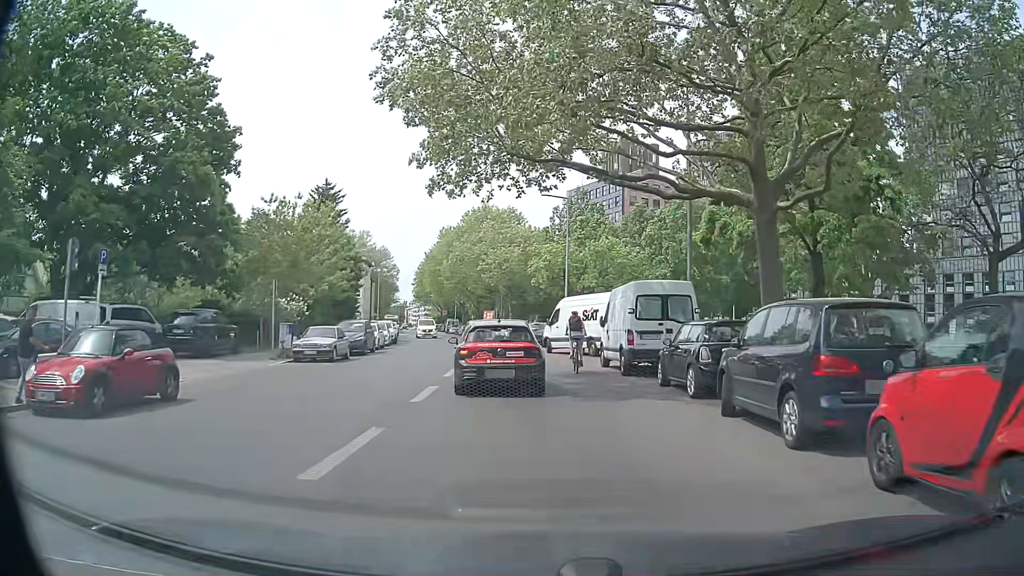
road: tertiary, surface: asphalt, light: Day
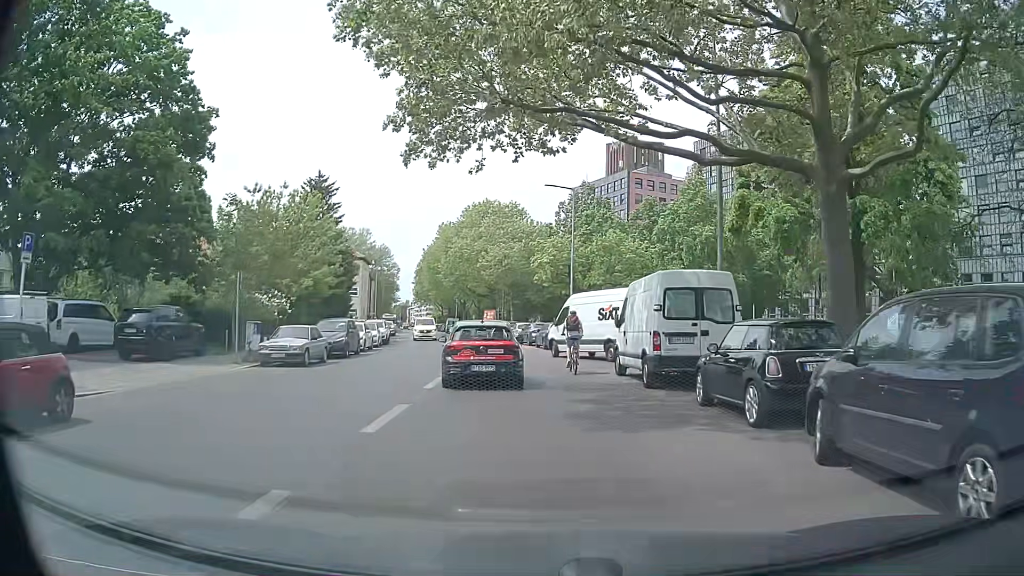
(0.0, +3.5) m; -2°
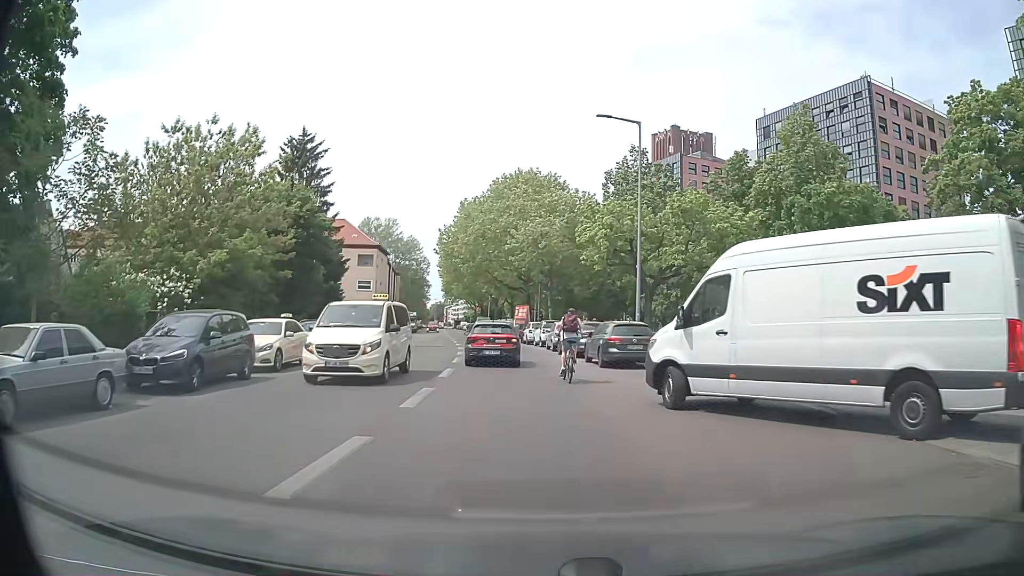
(+0.2, +15.6) m; -1°
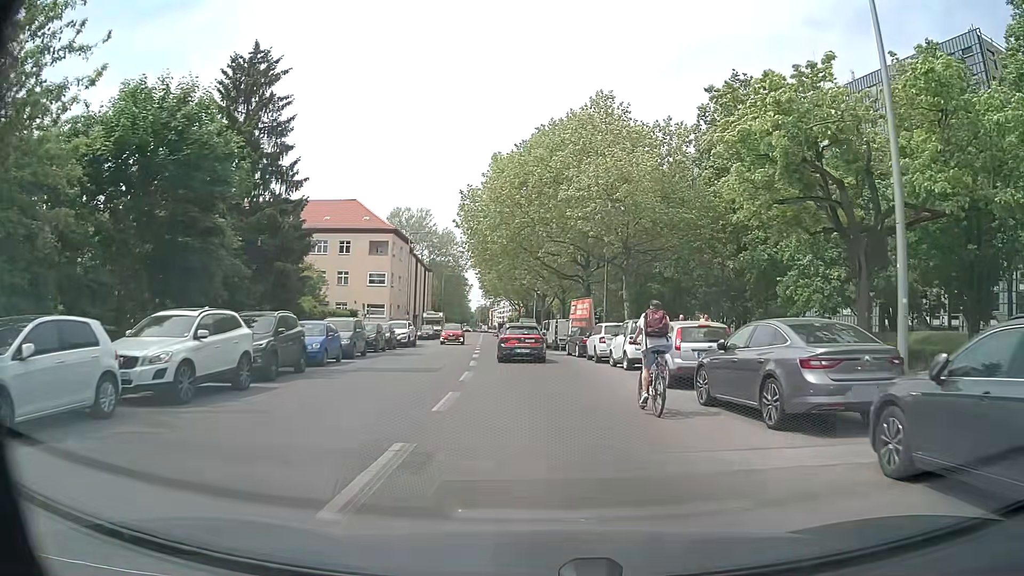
(-1.1, +18.7) m; -4°
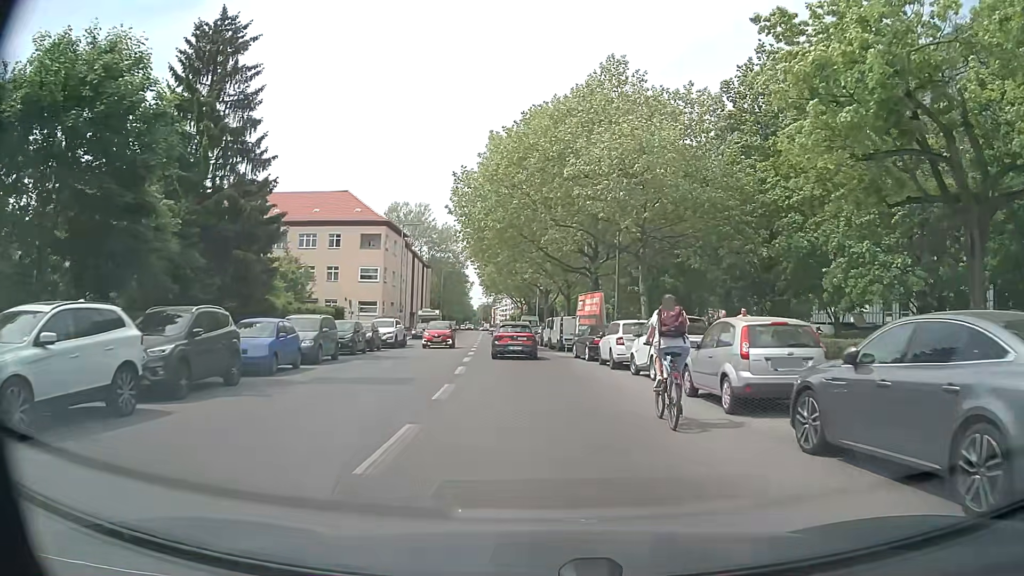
(0.0, +4.6) m; 0°
(0, +10) (-1, +20) (-2, +30) (-3, +40) (-3, +50) (-3, +60) (-4, +70) (-5, +80) (-6, +90) (-6, +100) m
